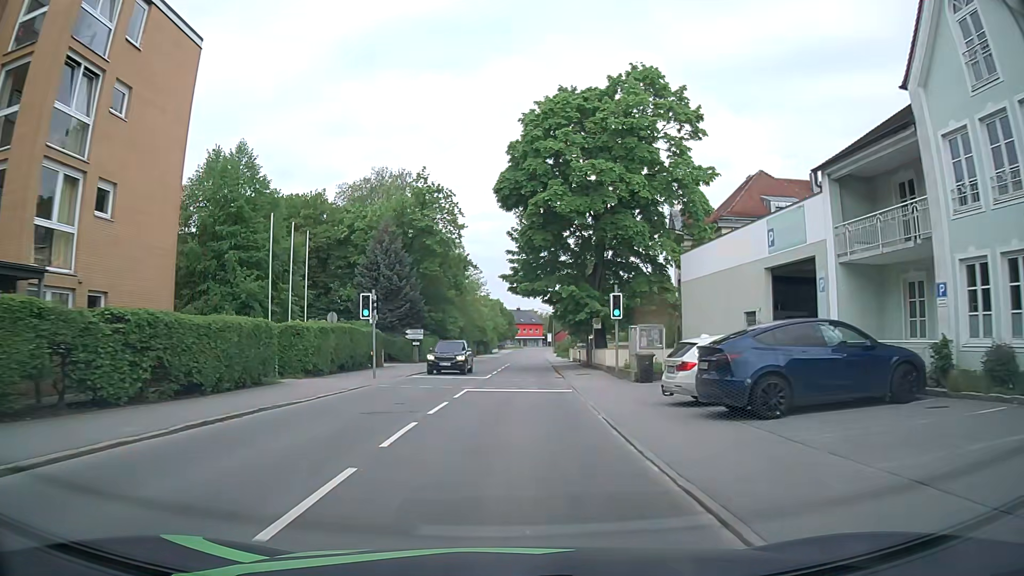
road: primary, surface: asphalt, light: Day
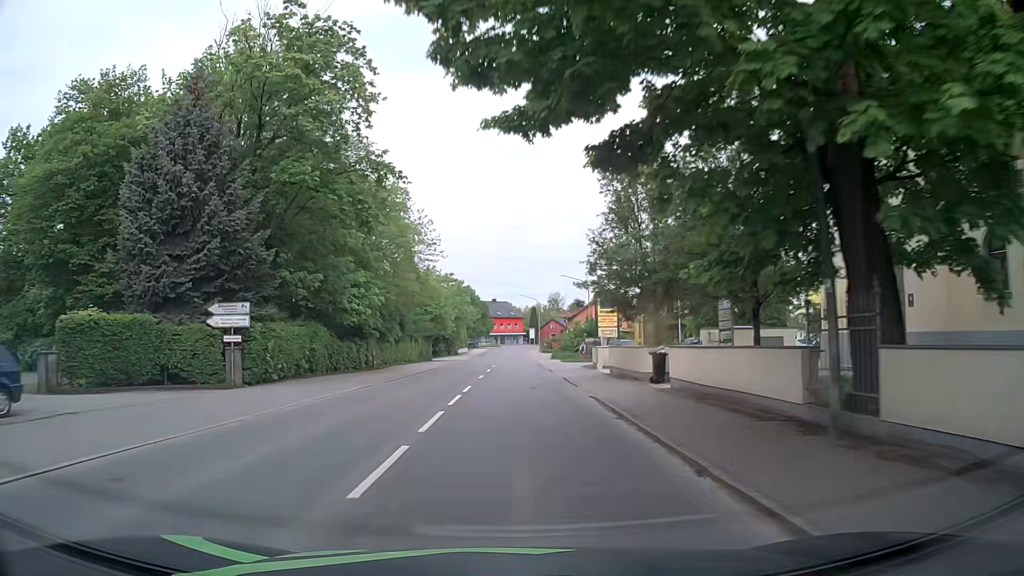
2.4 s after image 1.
(+0.3, +32.9) m; +1°
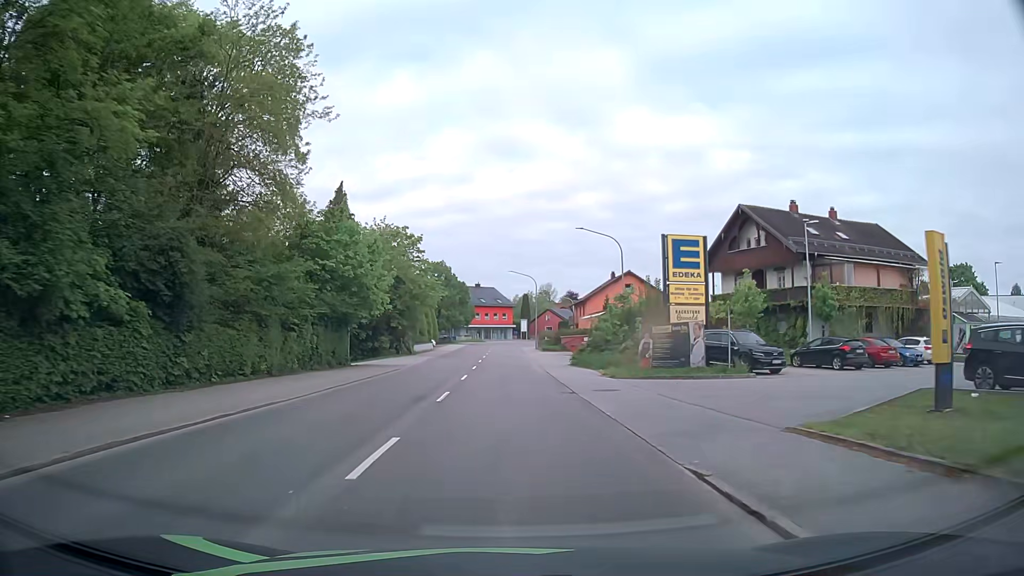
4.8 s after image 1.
(+0.6, +31.0) m; +2°
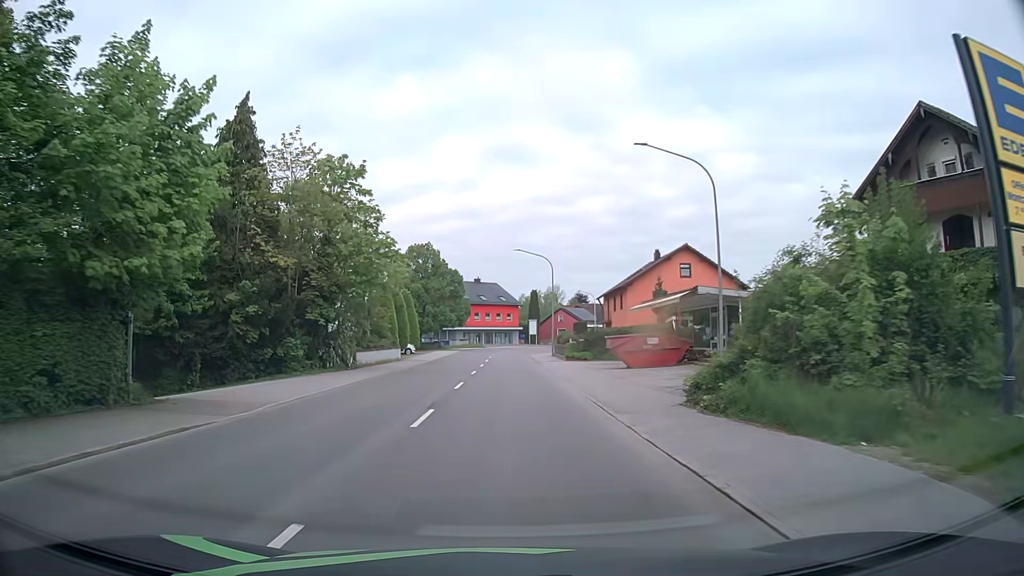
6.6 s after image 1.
(-0.2, +22.8) m; -1°
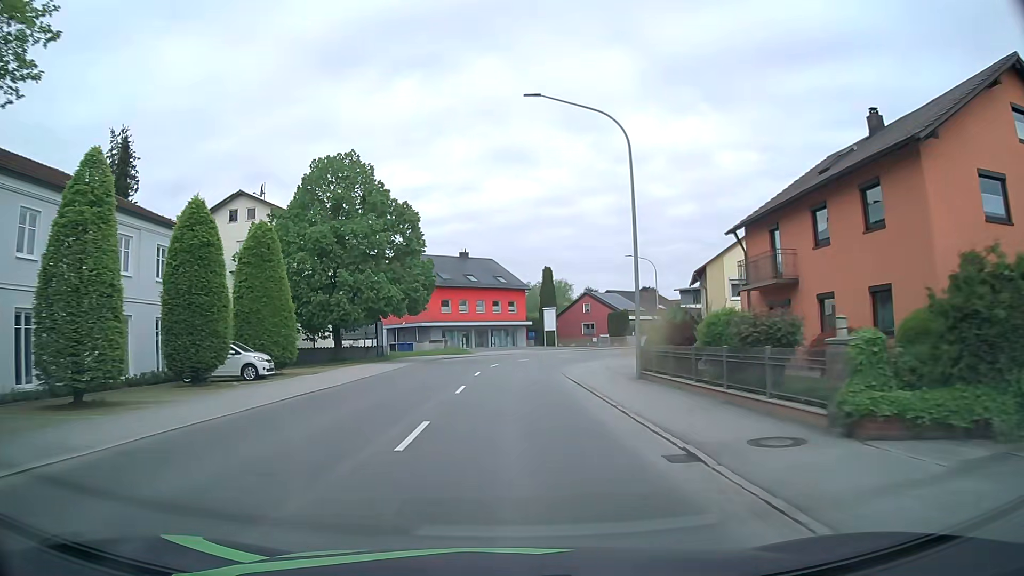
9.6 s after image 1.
(+0.2, +38.9) m; 0°
